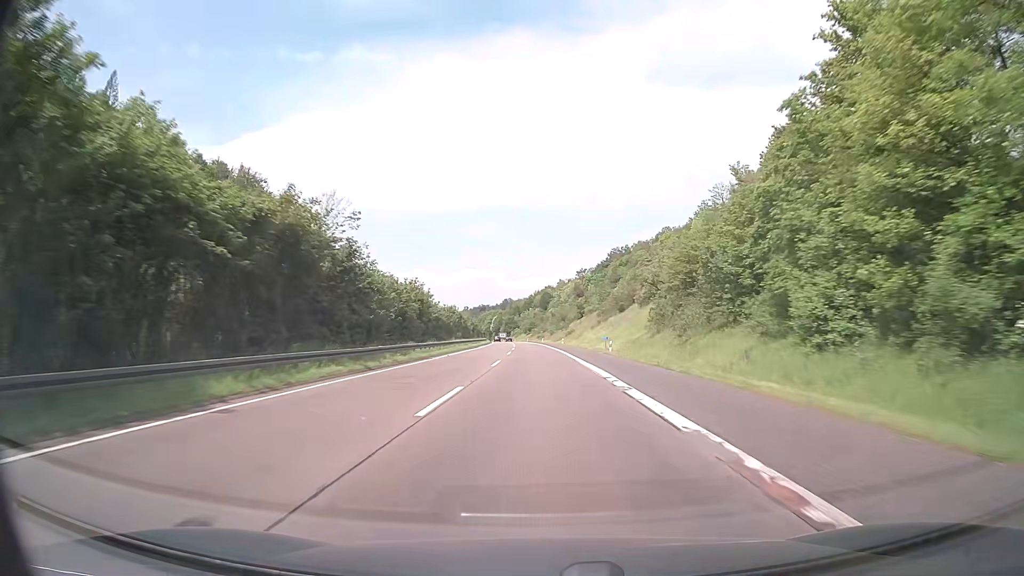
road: motorway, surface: asphalt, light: Day
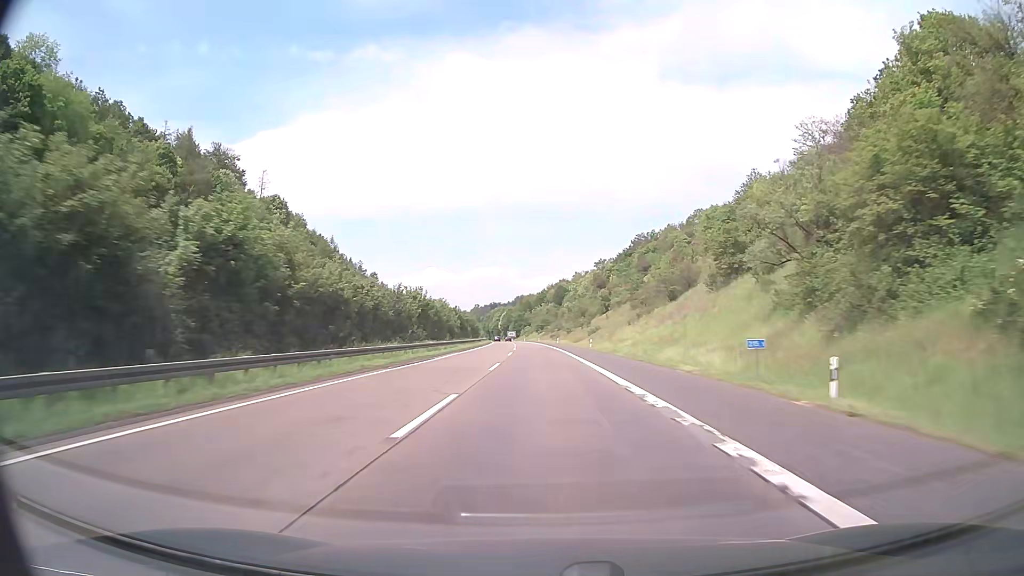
(-0.3, +38.2) m; -1°
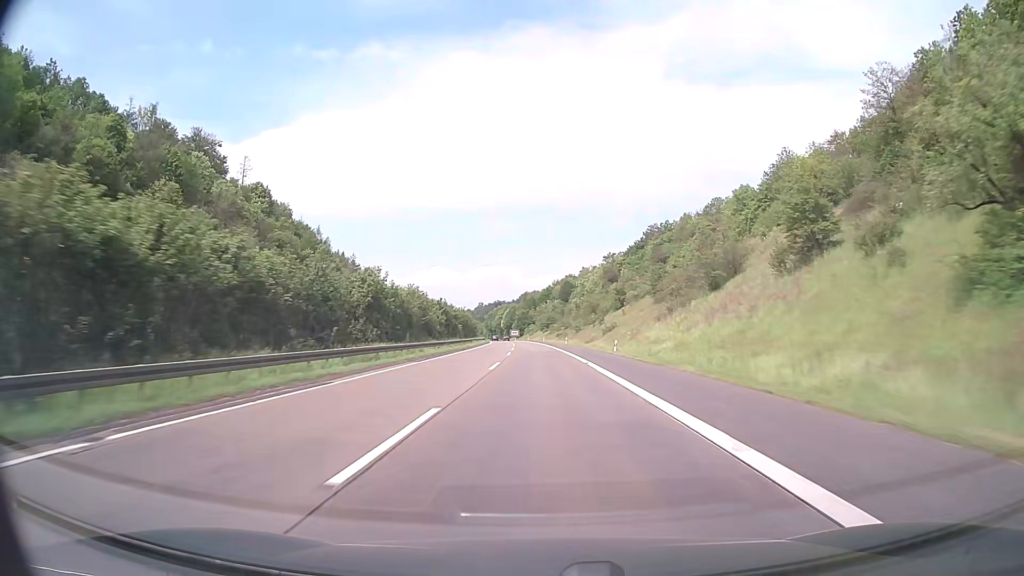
(-0.1, +19.1) m; 0°
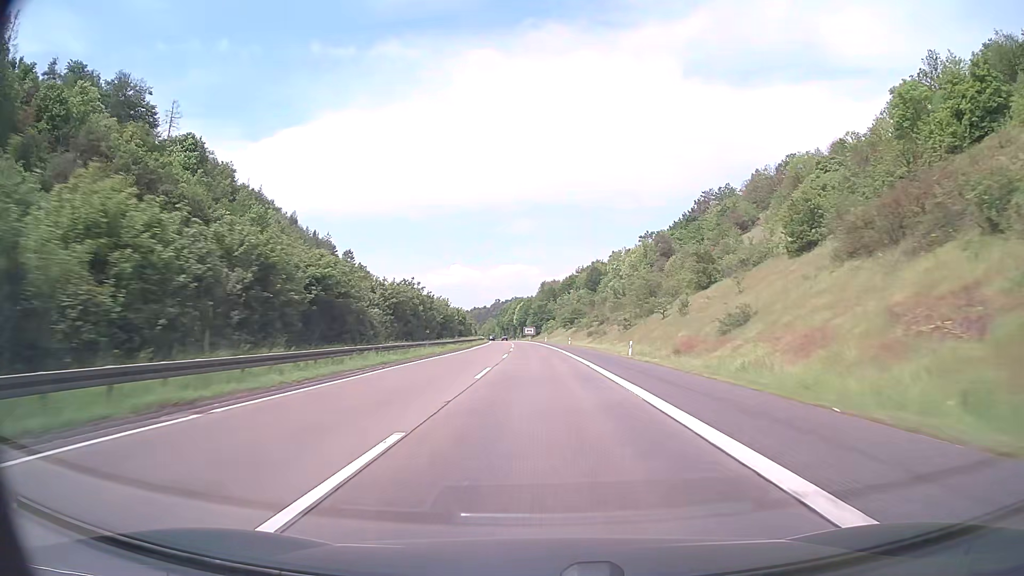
(-0.8, +57.2) m; -2°
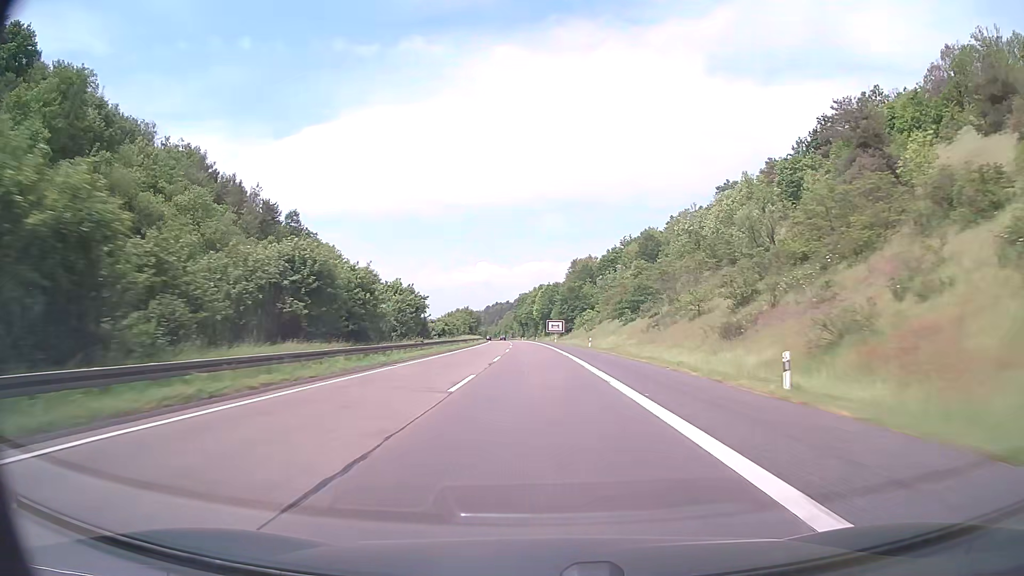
(-1.4, +76.3) m; -2°
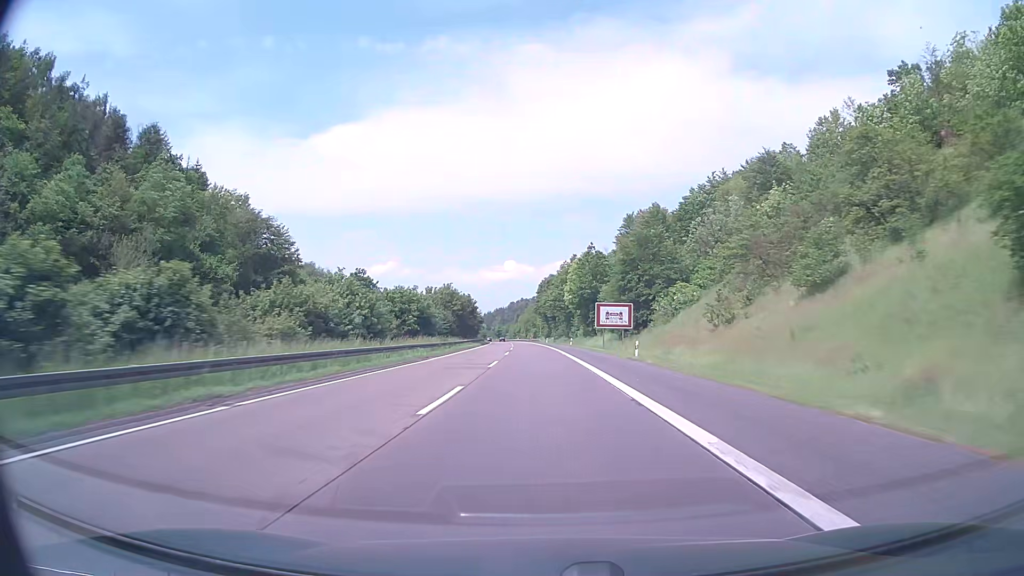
(-1.6, +76.3) m; -2°
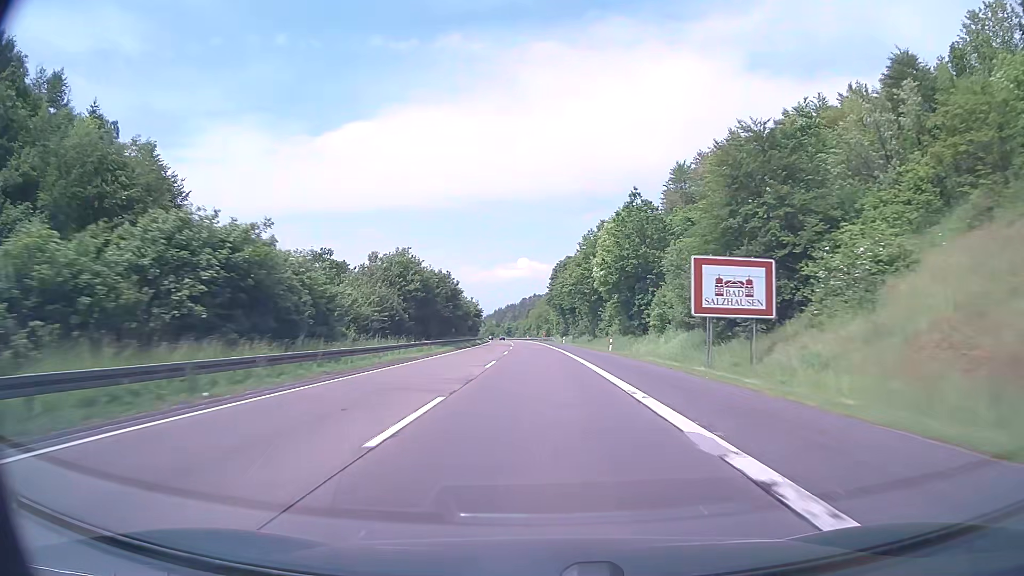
(-0.4, +38.2) m; -1°
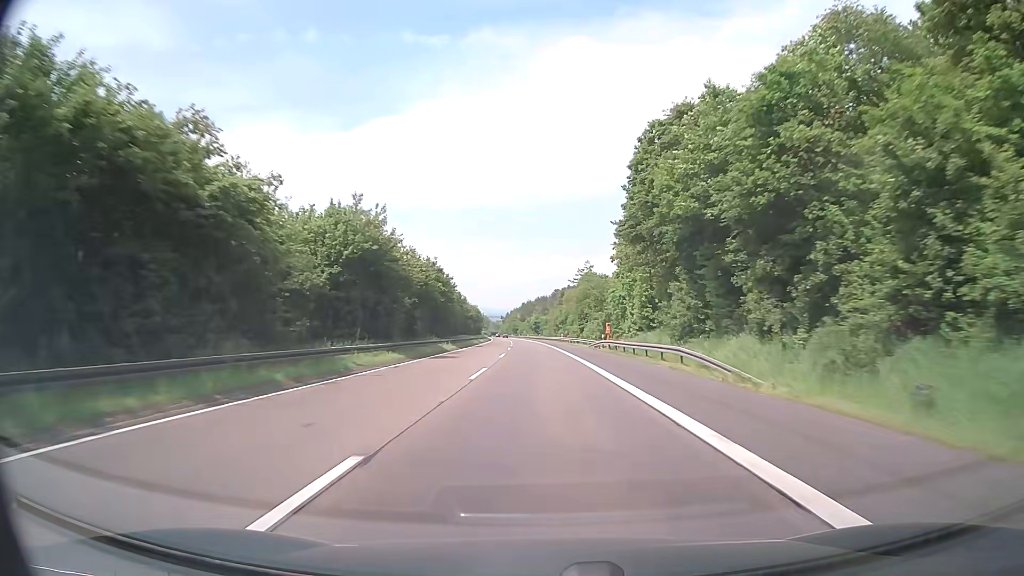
(-2.5, +95.3) m; -3°
(0, +10) (0, +20) (0, +30) (0, +40) (-1, +50) (-1, +60) (-1, +70) (-1, +80) (-2, +90) (-2, +100) m
